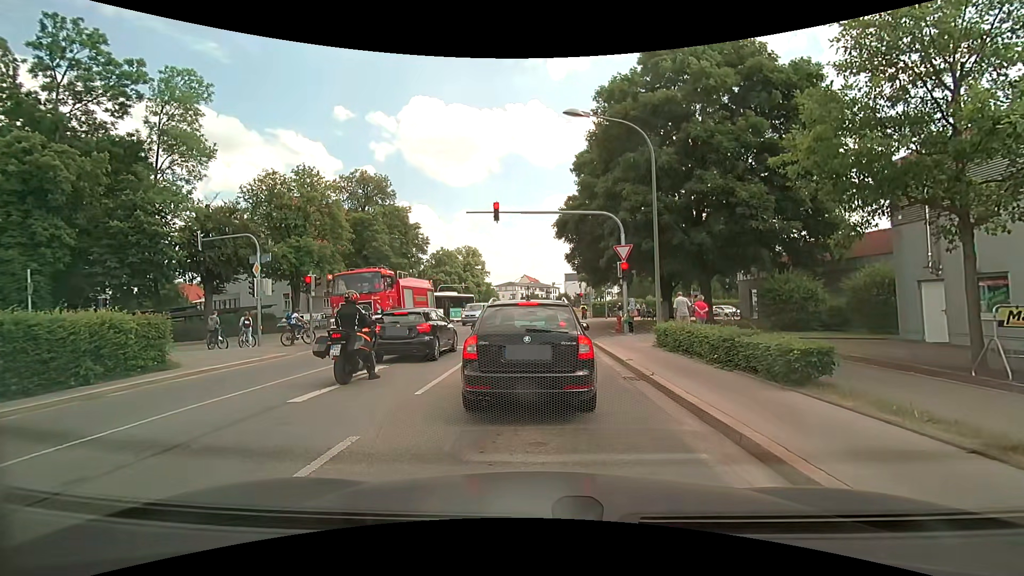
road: secondary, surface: asphalt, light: Day
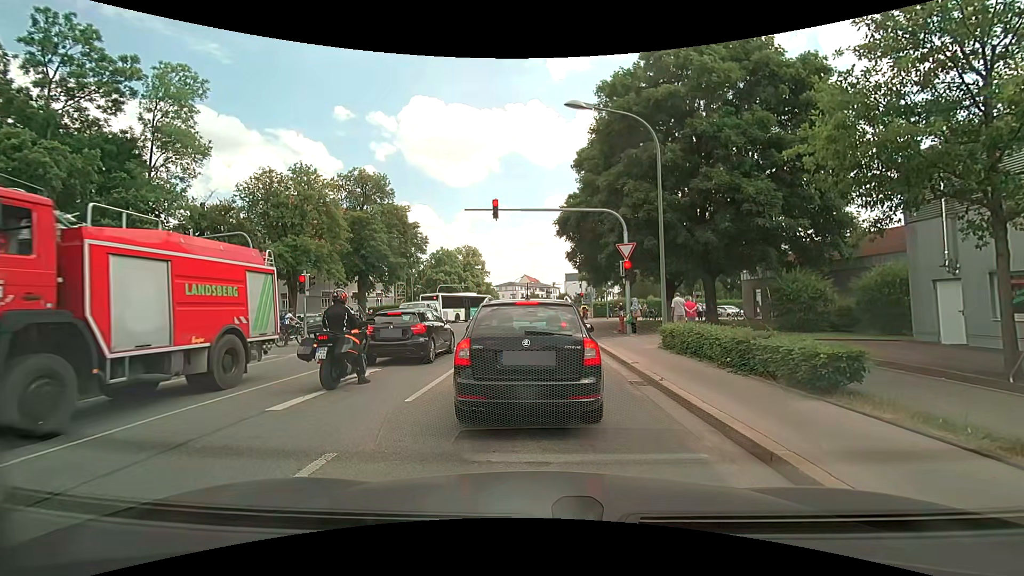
(0.0, +0.6) m; 0°
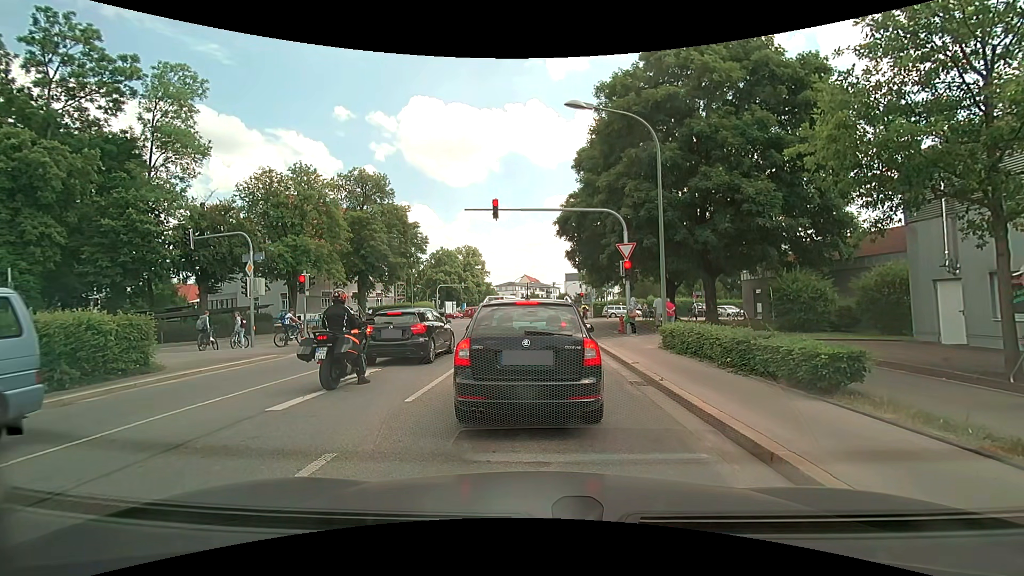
(0.0, +0.1) m; 0°
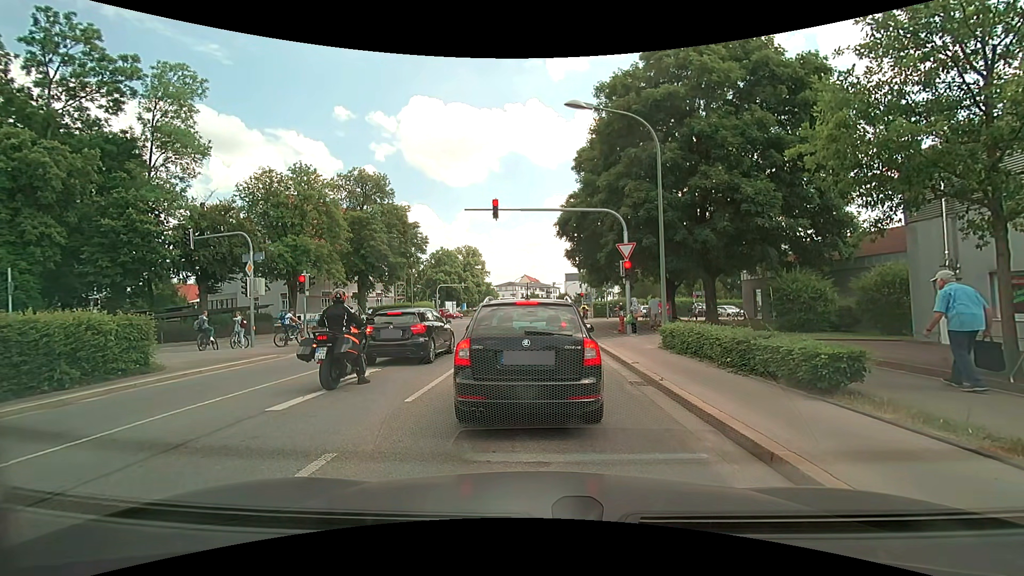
(0.0, 0.0) m; 0°
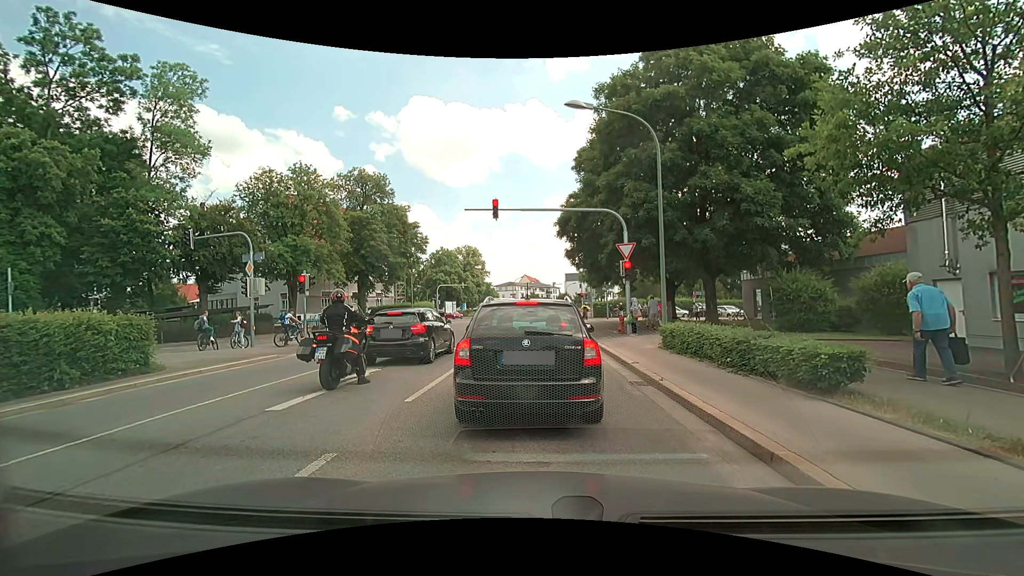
(0.0, 0.0) m; 0°
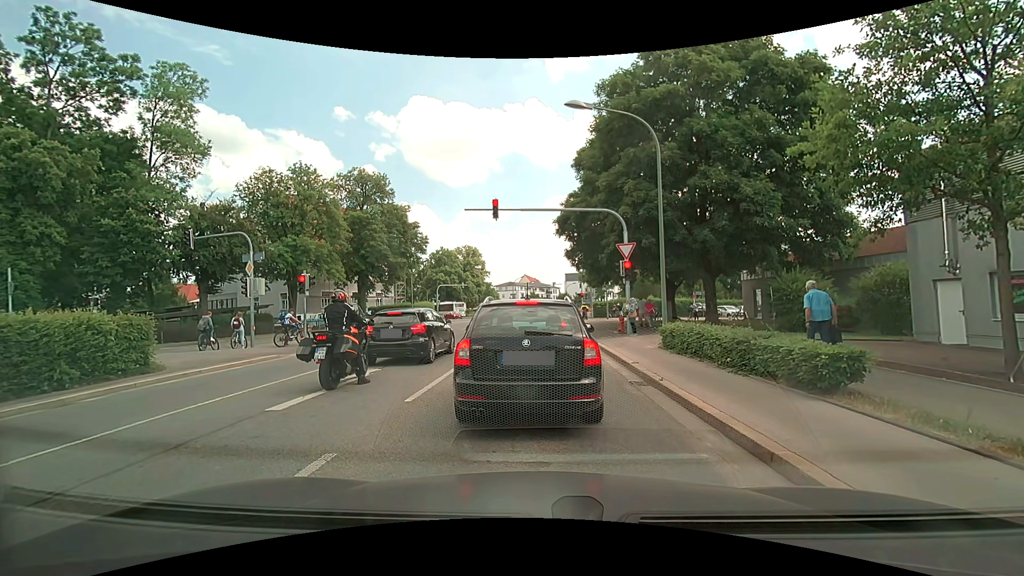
(0.0, 0.0) m; 0°
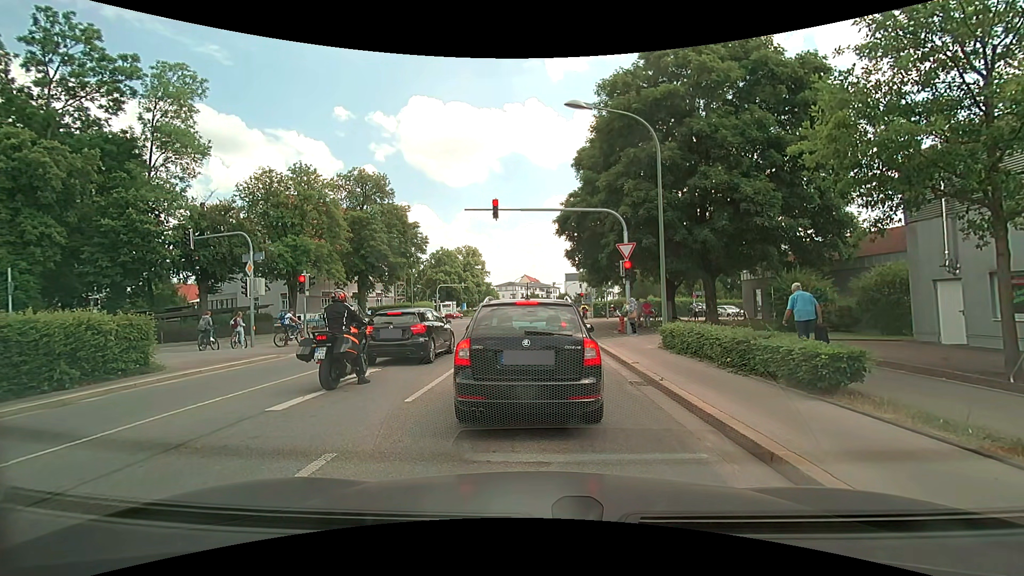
(0.0, 0.0) m; 0°
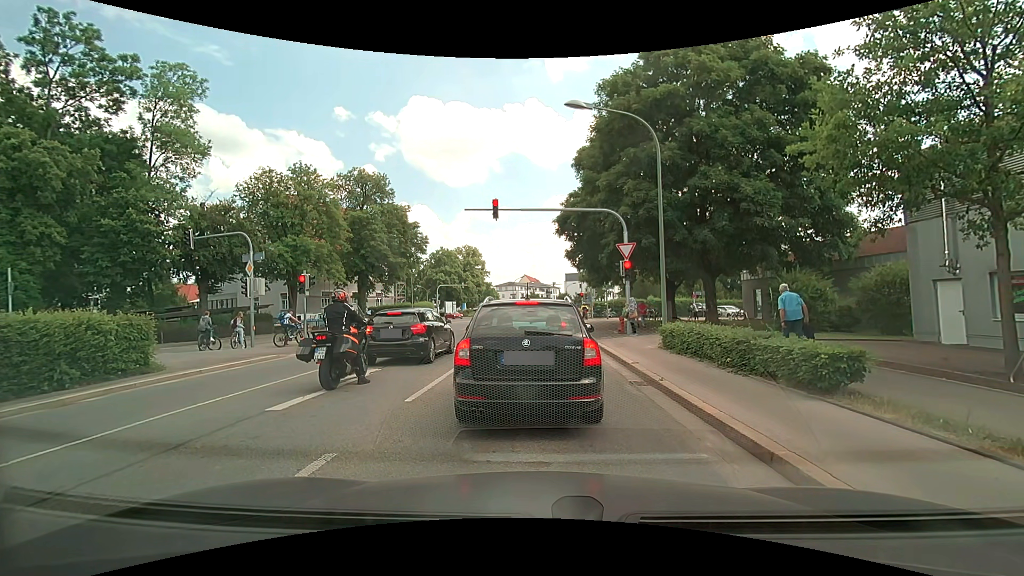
(0.0, 0.0) m; 0°
